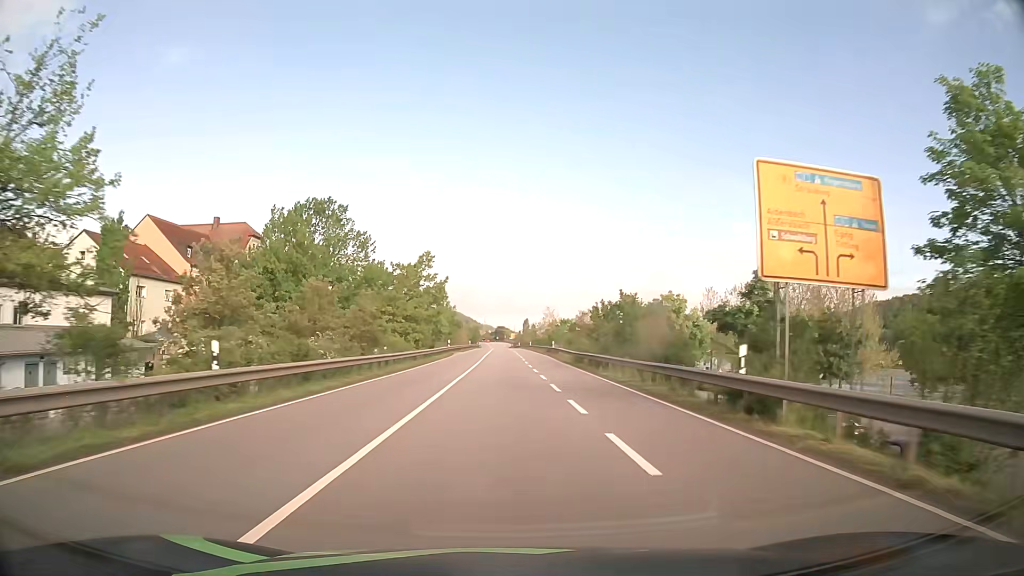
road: primary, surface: asphalt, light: Day
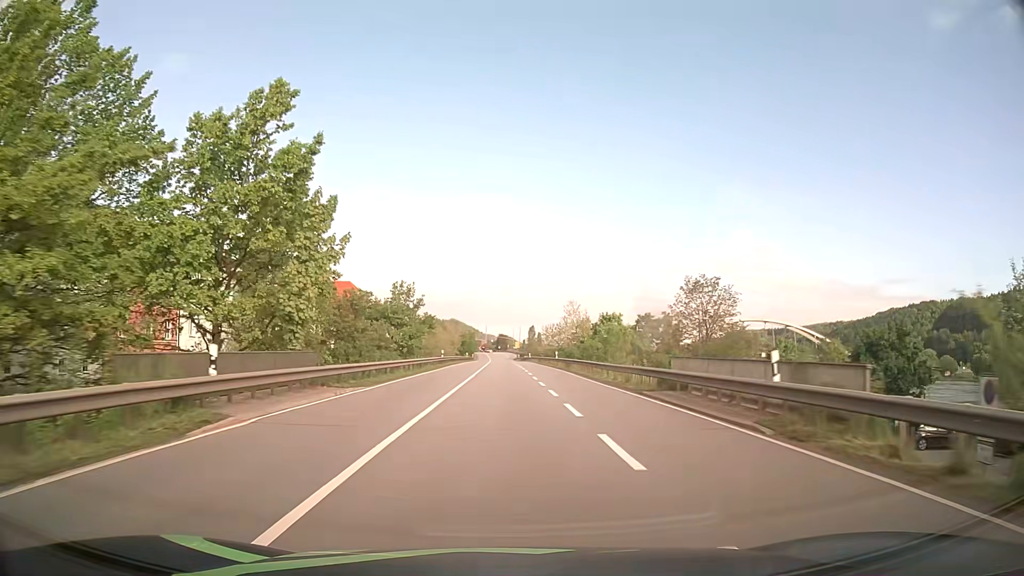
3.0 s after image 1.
(-0.2, +53.5) m; 0°
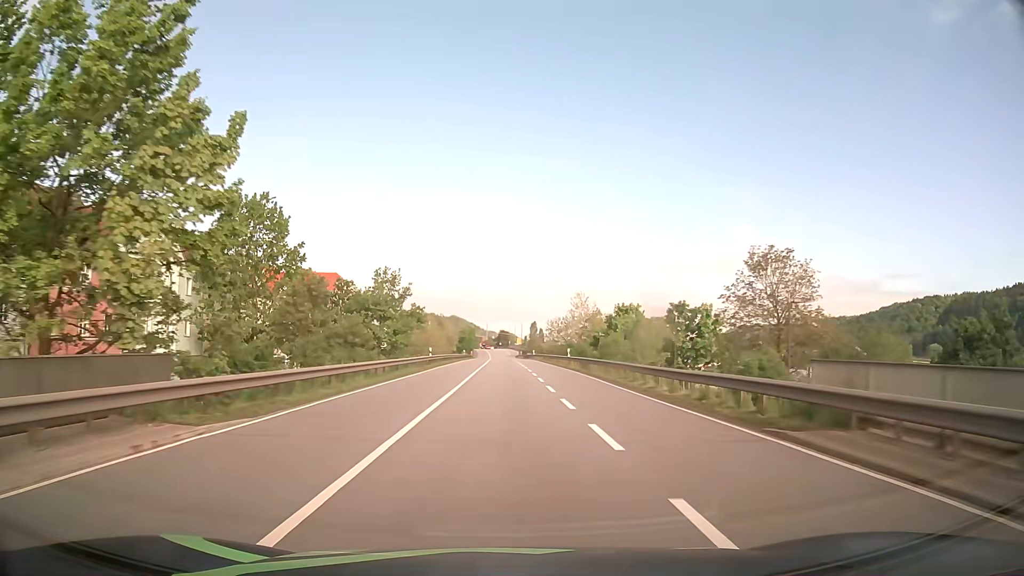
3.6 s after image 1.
(0.0, +10.5) m; 0°
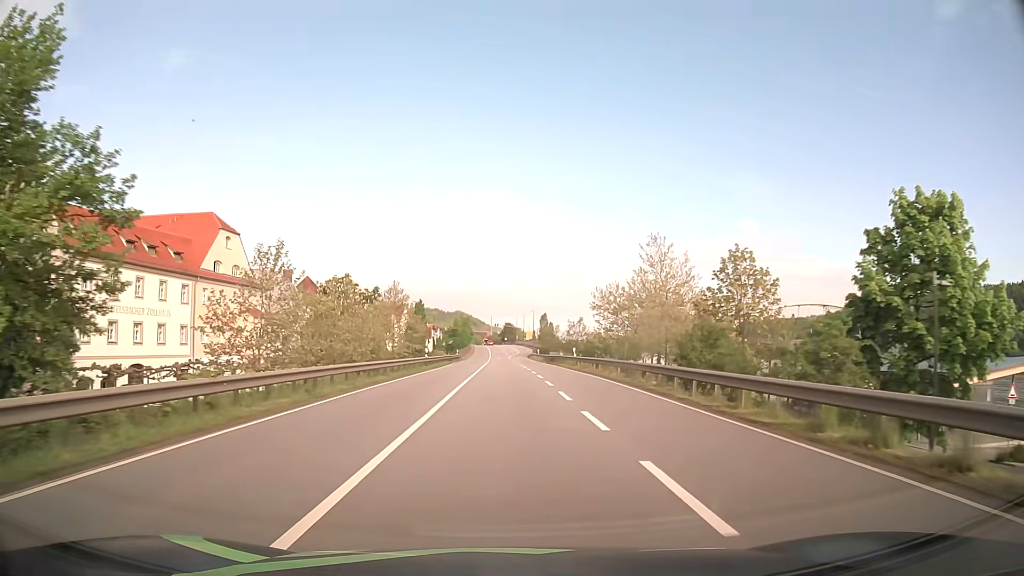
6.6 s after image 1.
(-0.1, +52.1) m; 0°
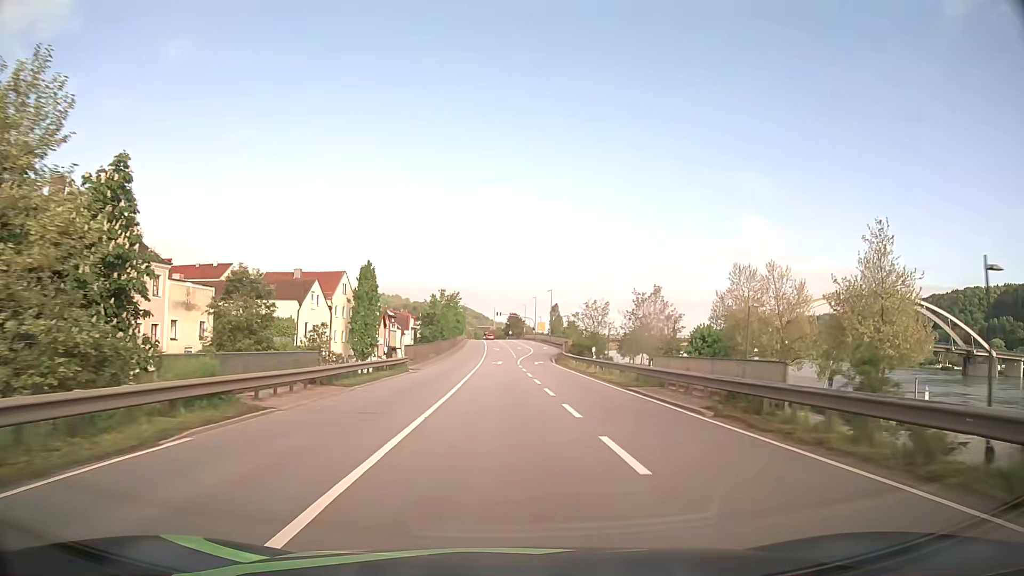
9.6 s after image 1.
(-0.2, +51.5) m; 0°
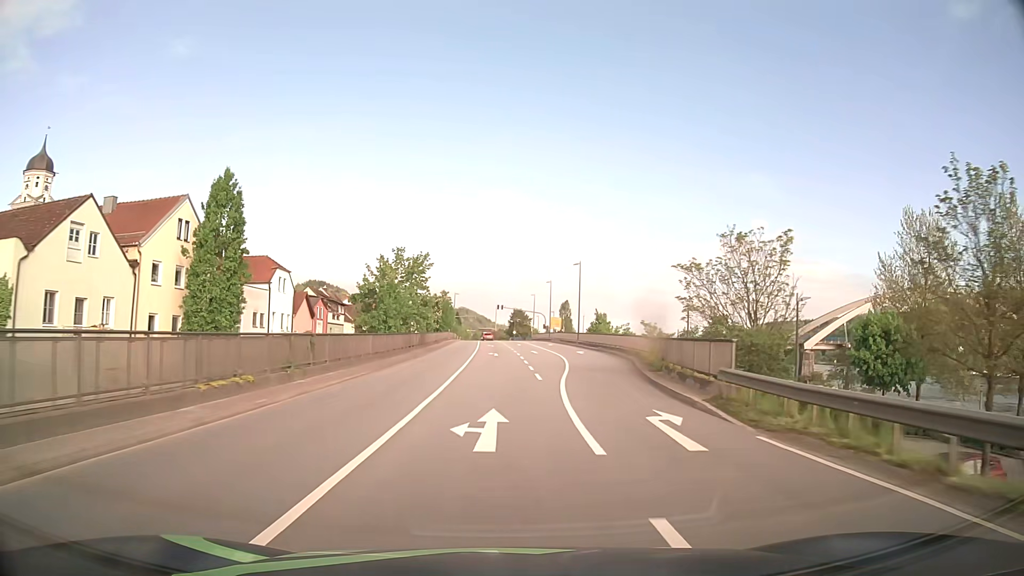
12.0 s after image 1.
(-0.1, +40.9) m; 0°
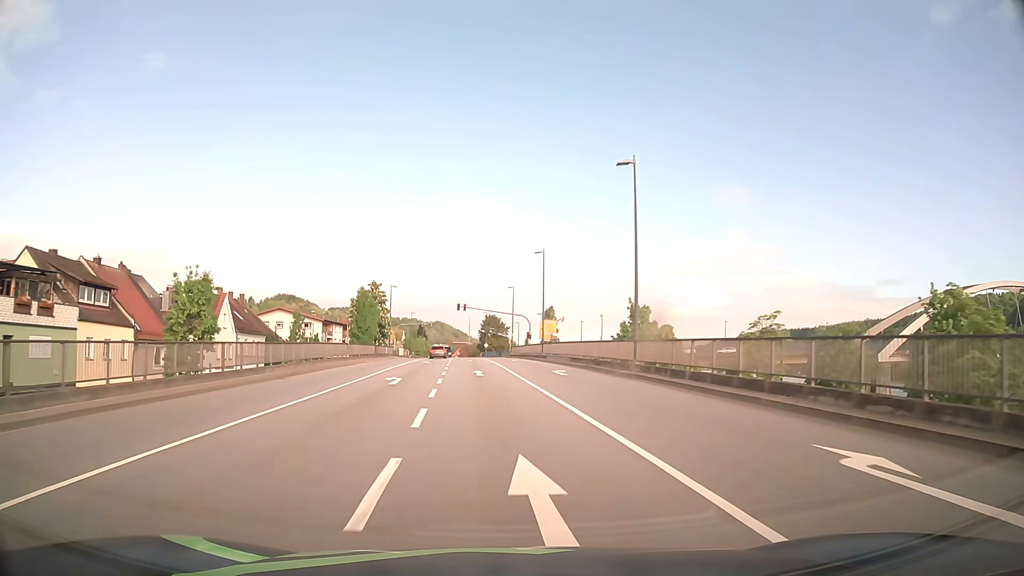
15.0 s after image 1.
(+1.6, +47.3) m; +2°
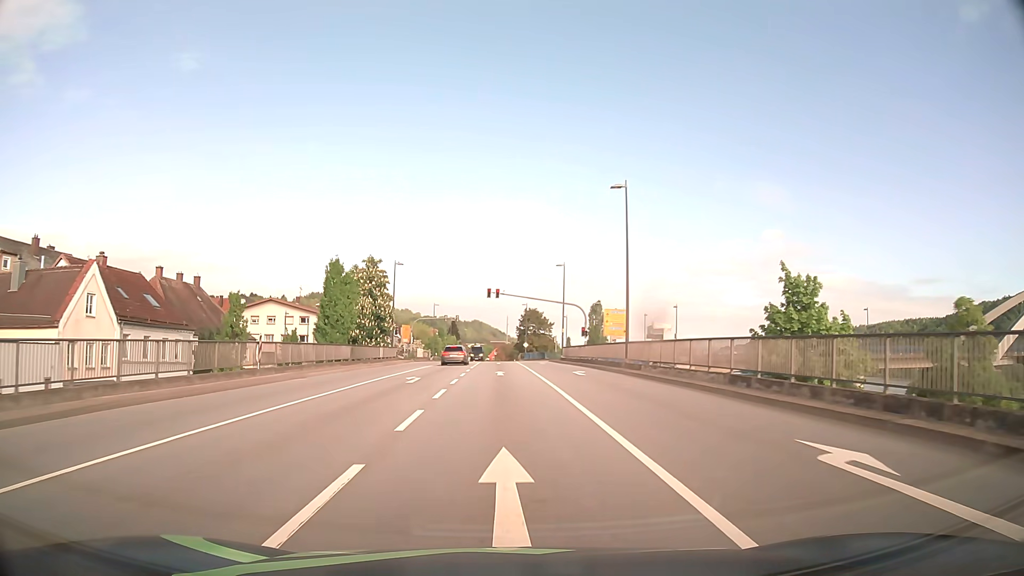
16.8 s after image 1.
(-0.9, +24.5) m; -4°
(0, +10) (0, +20) (0, +30) (0, +40) (-1, +50) (-1, +60) (-1, +70) (-1, +80) (-1, +90) (-1, +100) m
